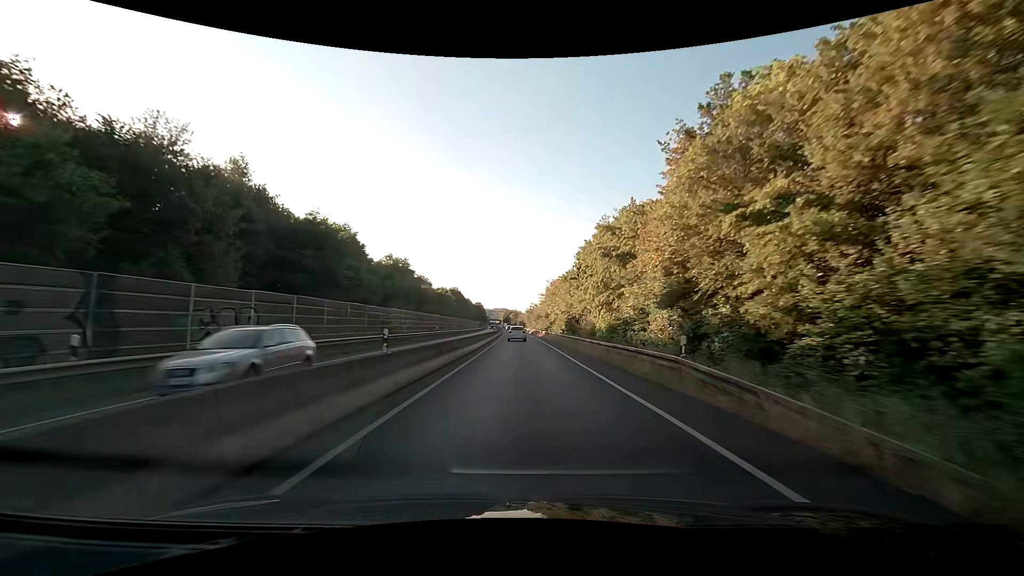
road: trunk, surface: asphalt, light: Day
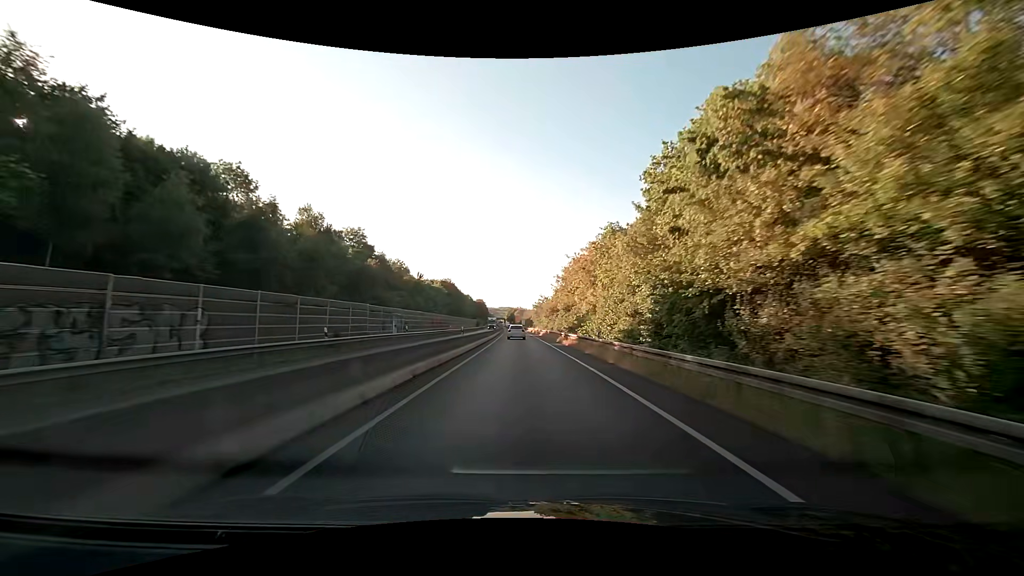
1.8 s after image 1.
(-0.1, +35.8) m; -1°
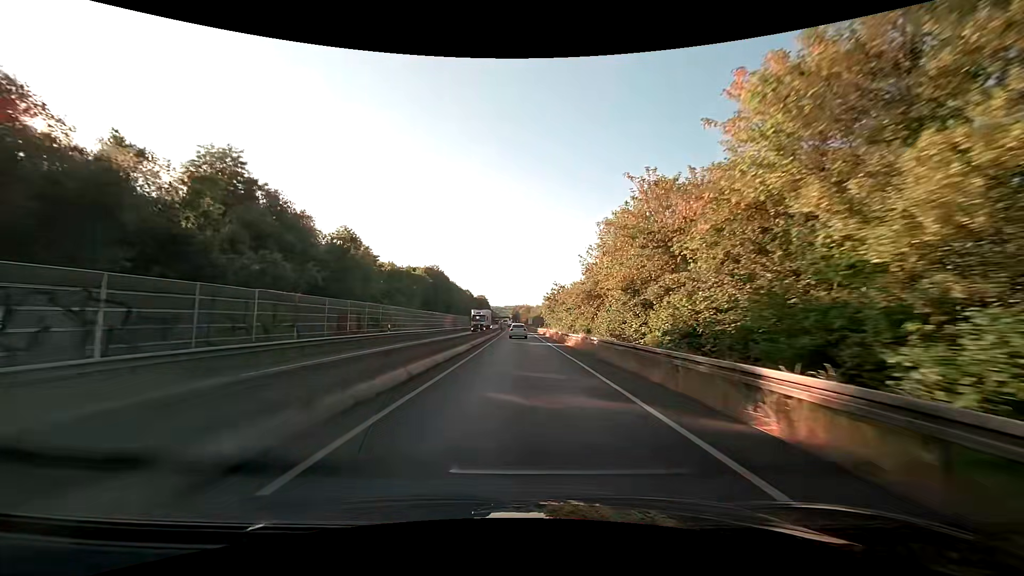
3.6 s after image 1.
(-0.2, +36.6) m; -1°
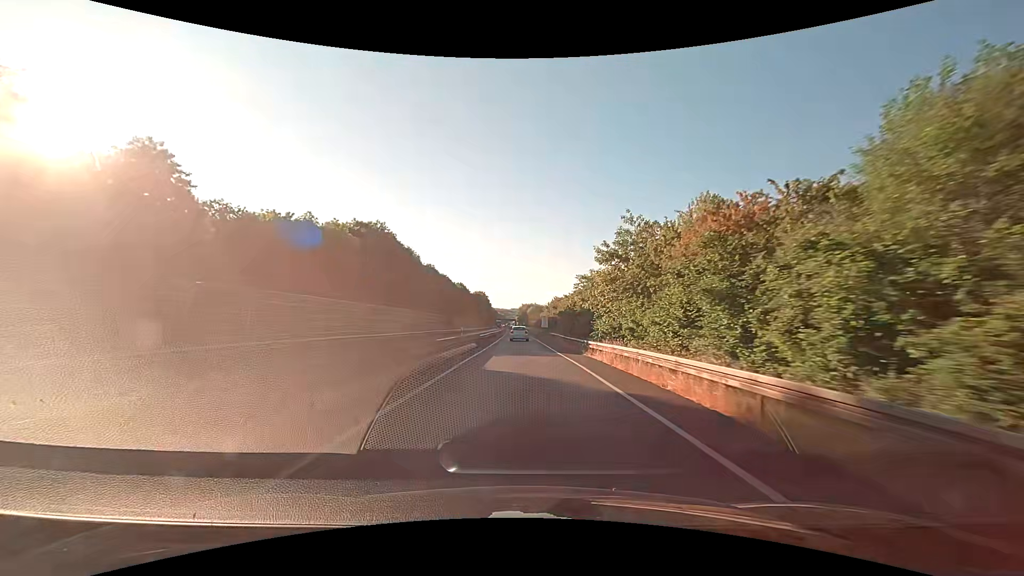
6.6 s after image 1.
(-0.4, +60.7) m; -1°
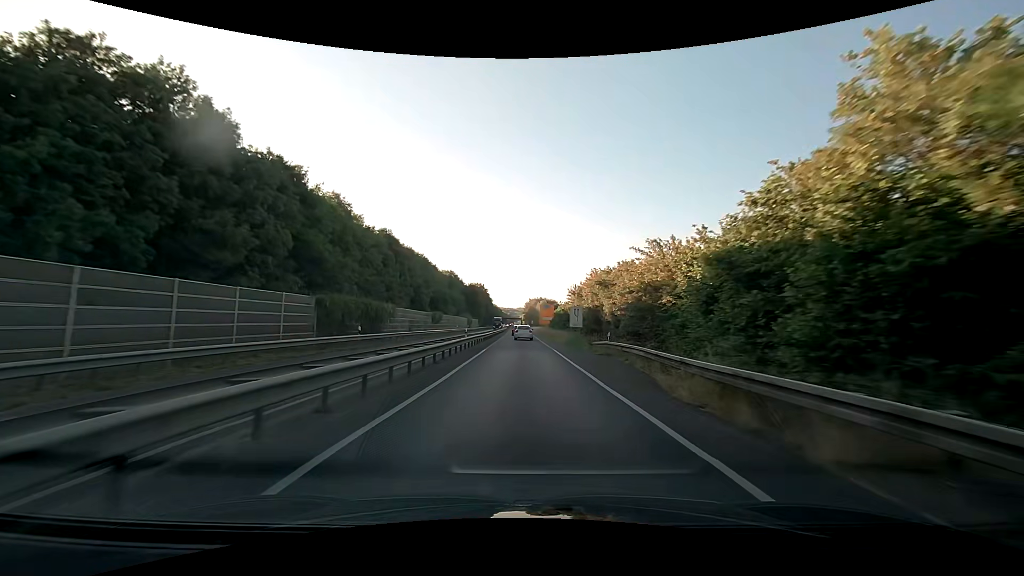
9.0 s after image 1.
(-0.5, +47.9) m; -1°
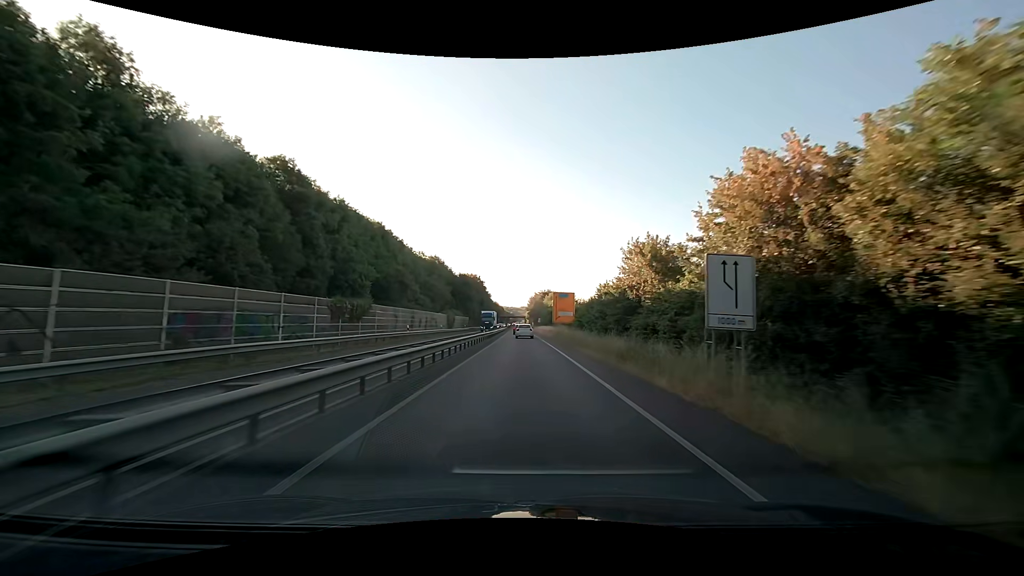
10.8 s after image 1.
(0.0, +36.5) m; 0°
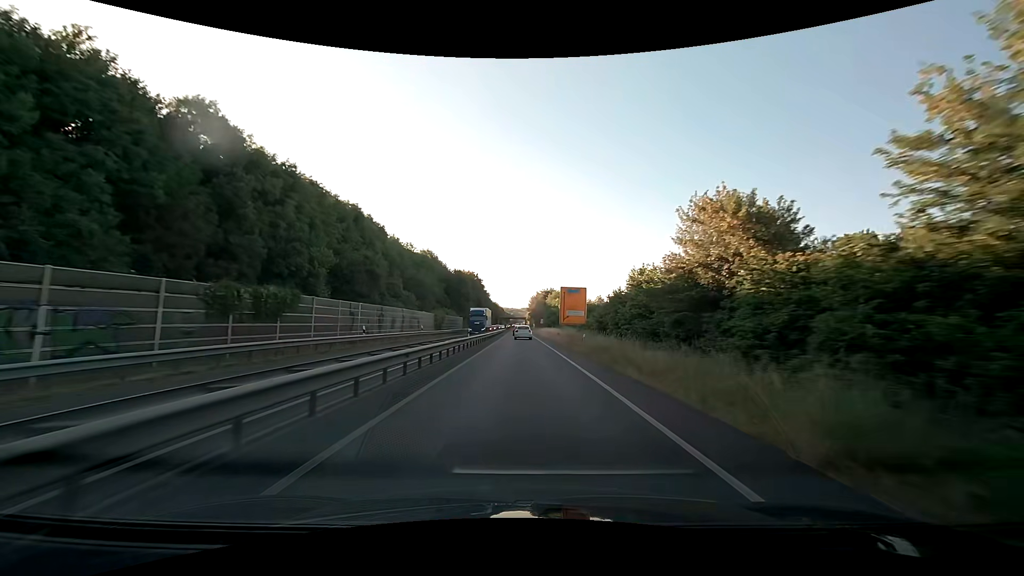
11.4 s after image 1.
(0.0, +12.4) m; 0°
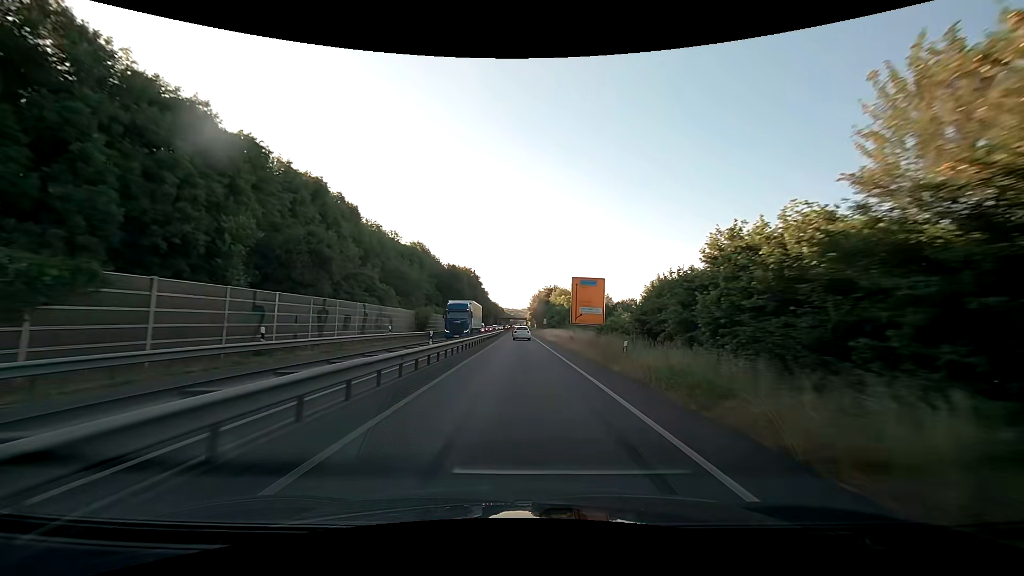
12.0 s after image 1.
(0.0, +12.5) m; 0°
(0, +10) (0, +20) (0, +30) (0, +40) (0, +50) (0, +60) (0, +70) (0, +80) (0, +90) (0, +100) m
